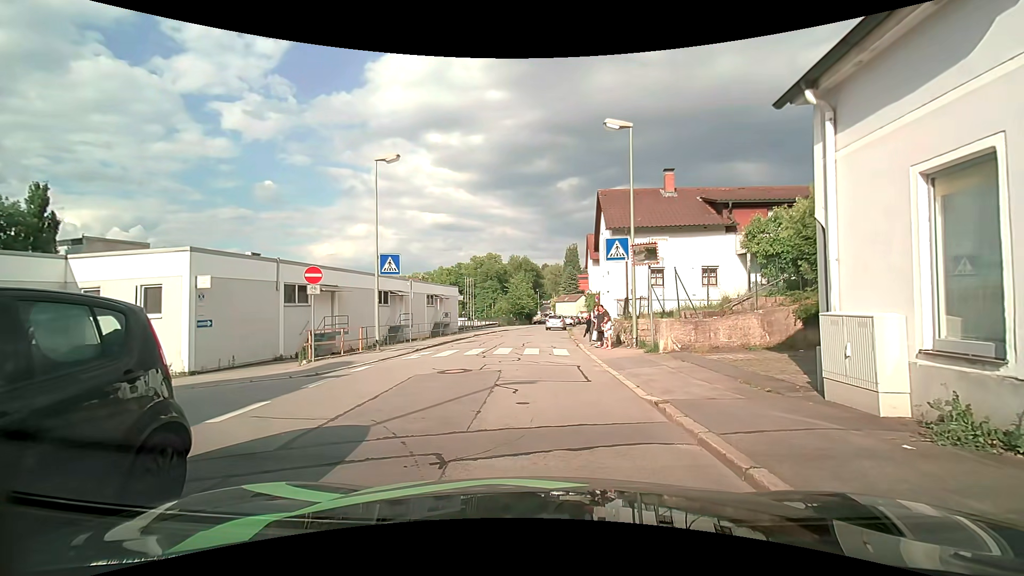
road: residential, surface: asphalt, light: Day
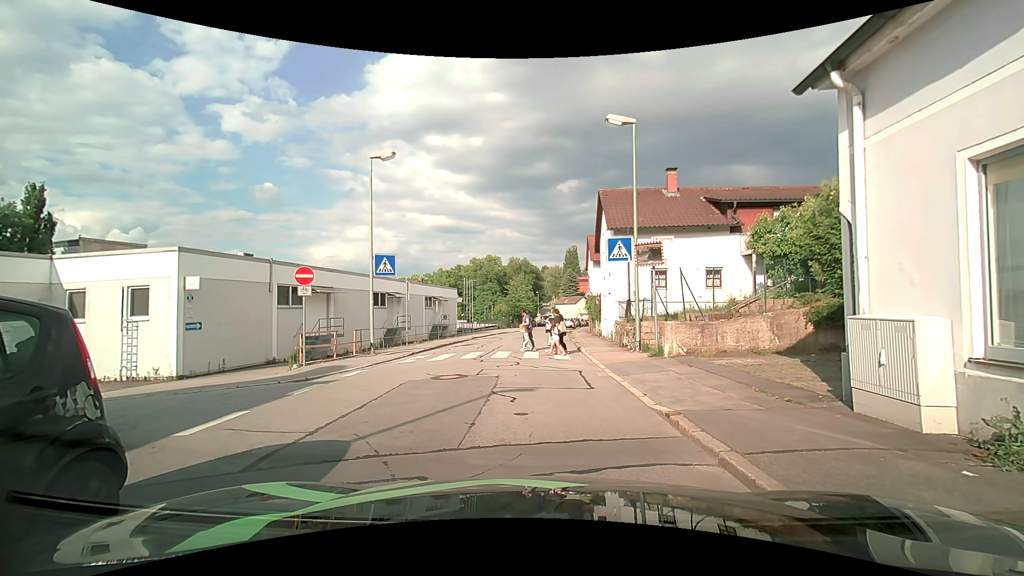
(0.0, +0.7) m; 0°
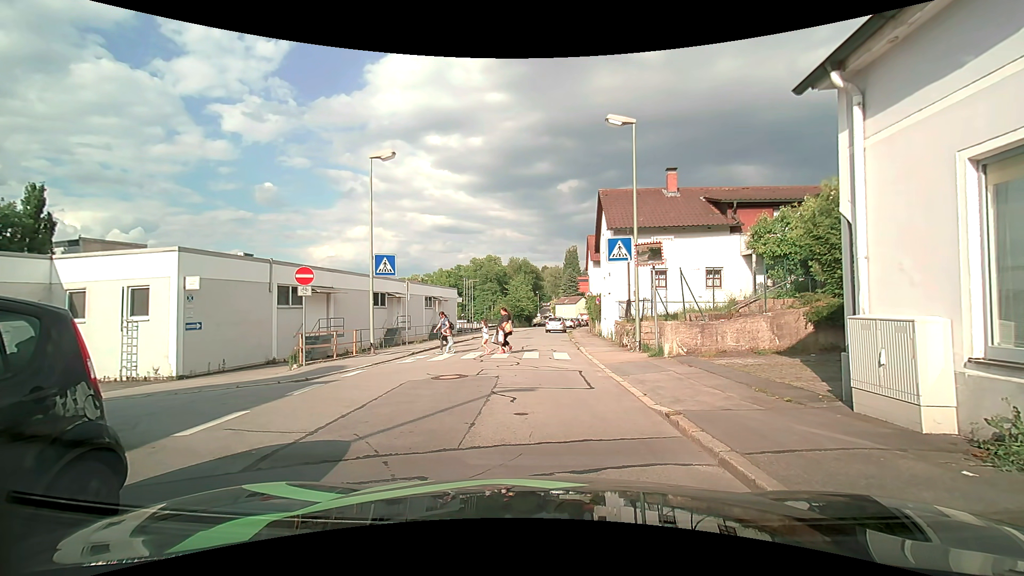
(0.0, 0.0) m; 0°
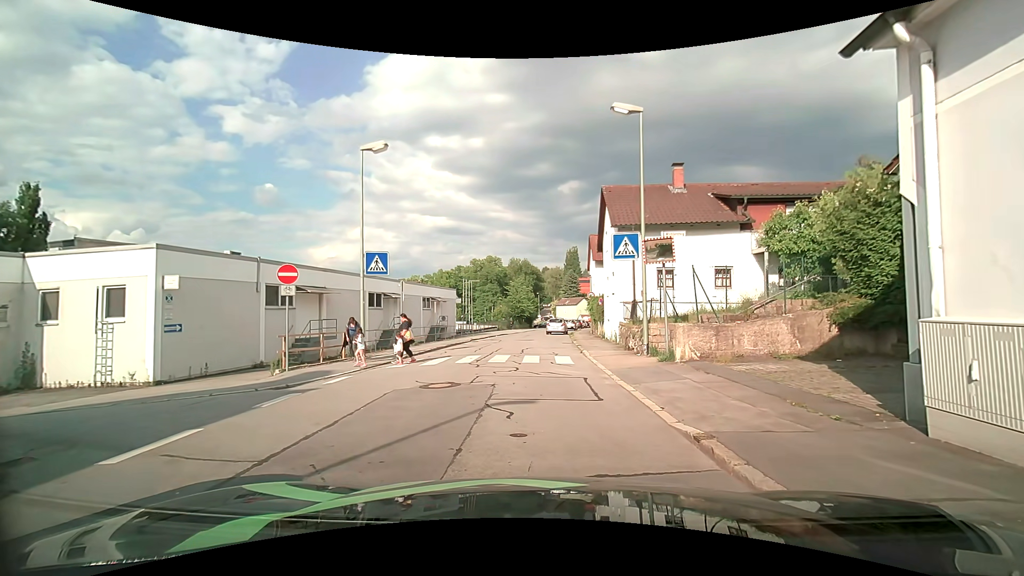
(0.0, +1.1) m; 0°
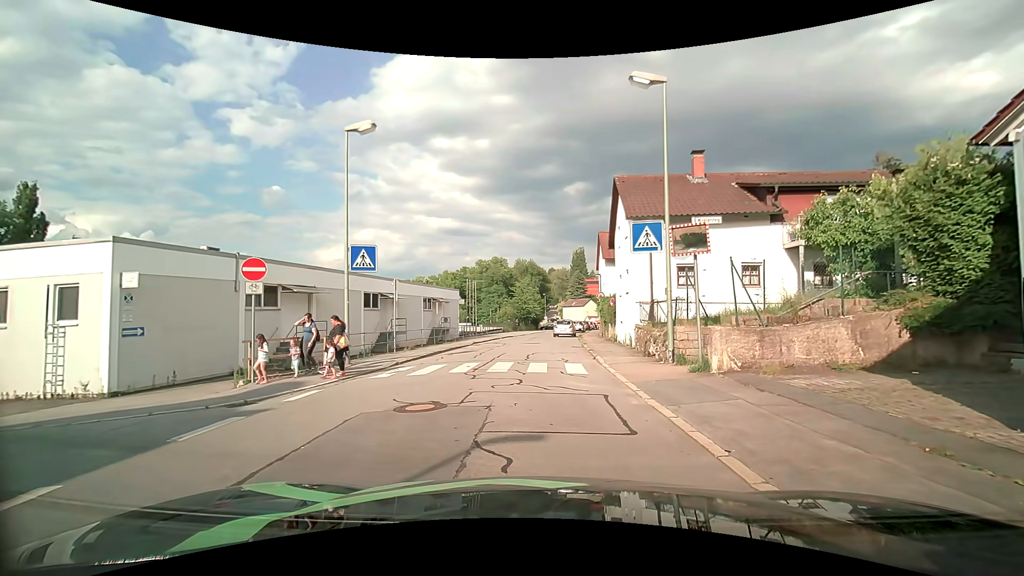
(0.0, +2.2) m; -1°
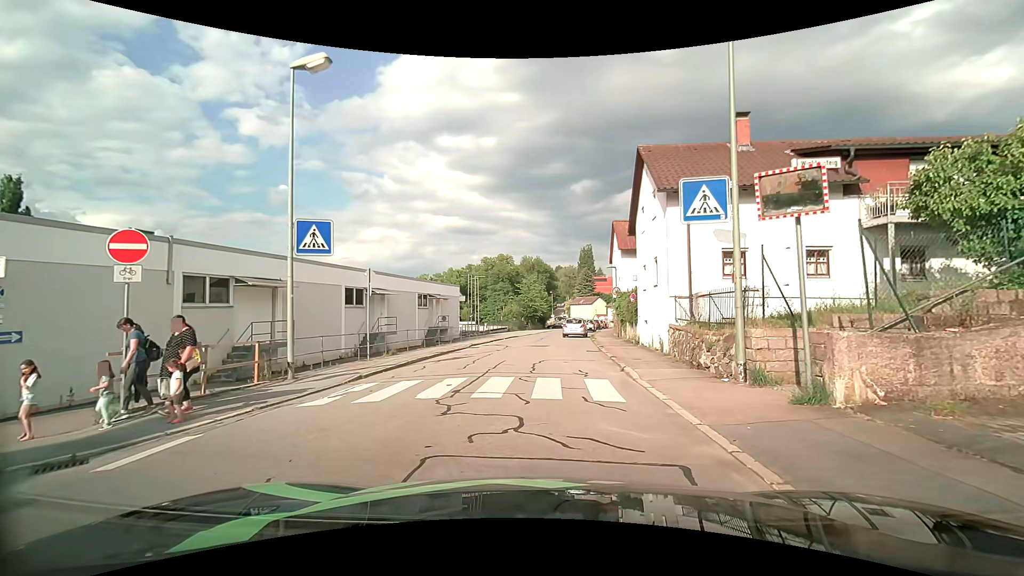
(-0.1, +4.3) m; +1°
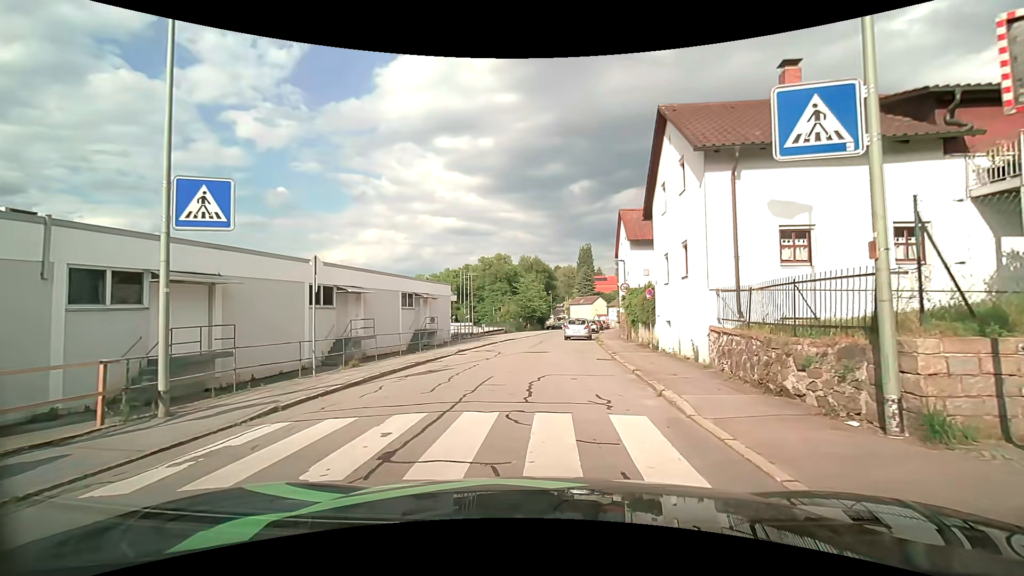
(-0.1, +4.1) m; -1°
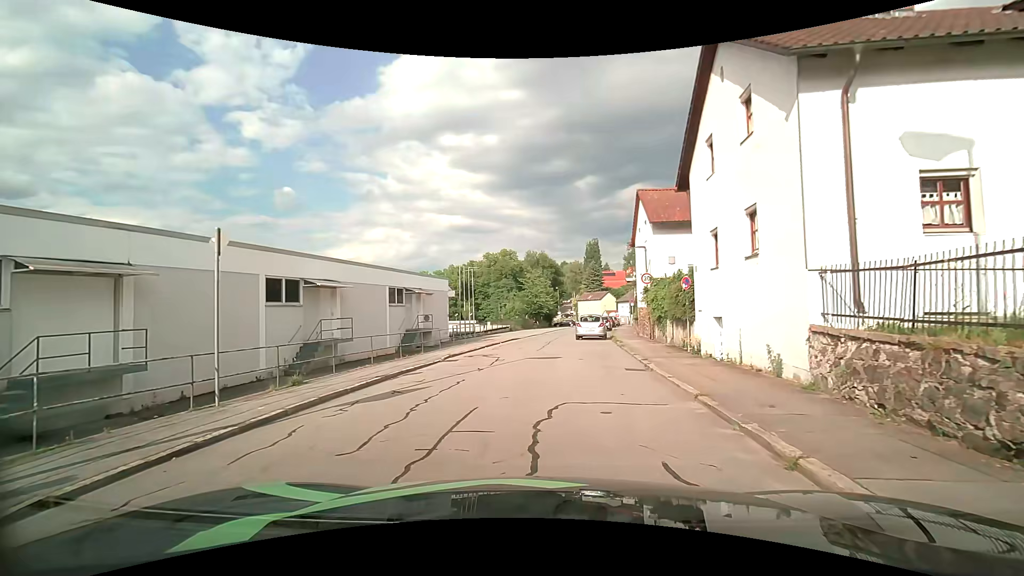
(0.0, +4.3) m; 0°
